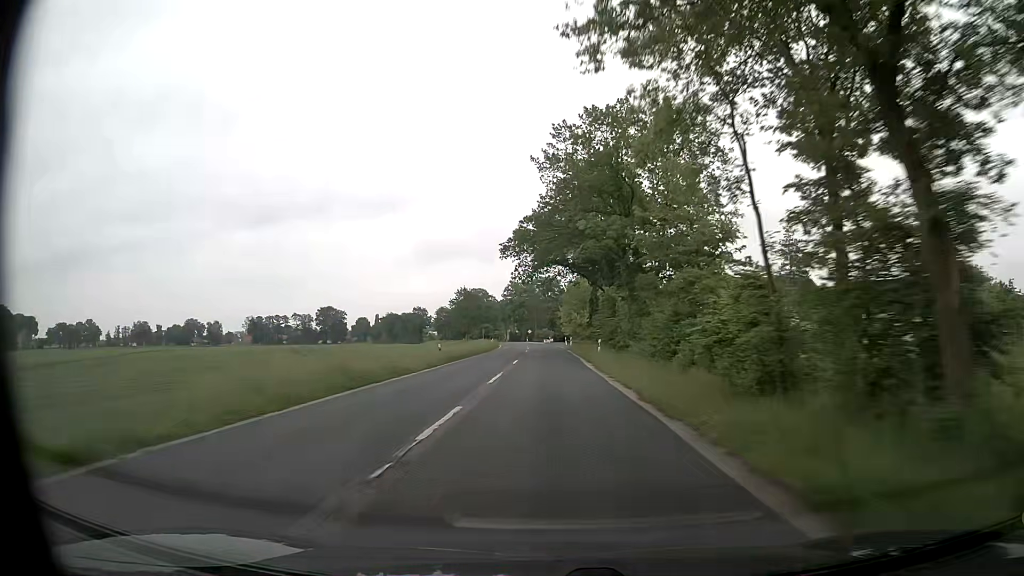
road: secondary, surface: asphalt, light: Day
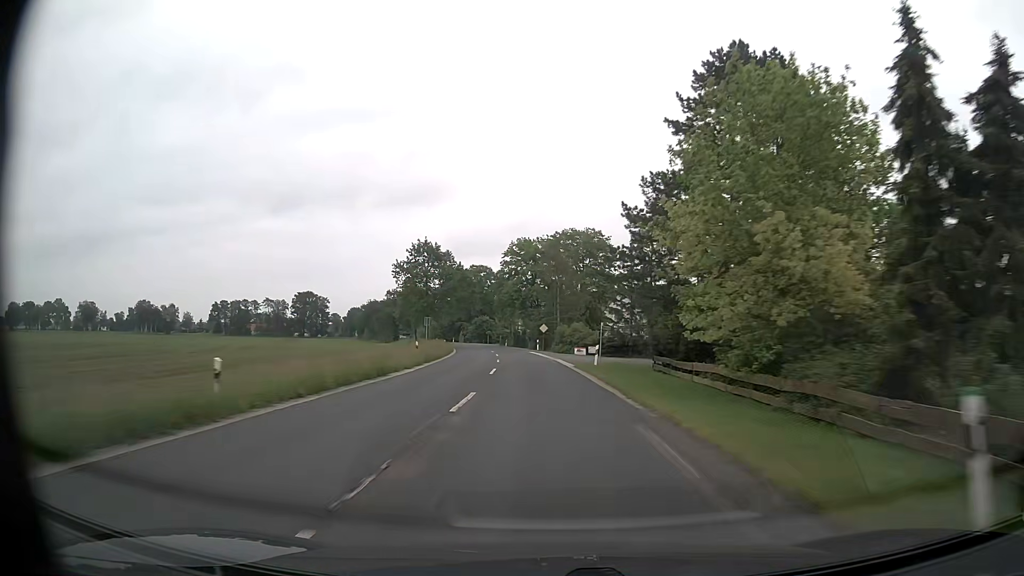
(-0.7, +78.1) m; -2°
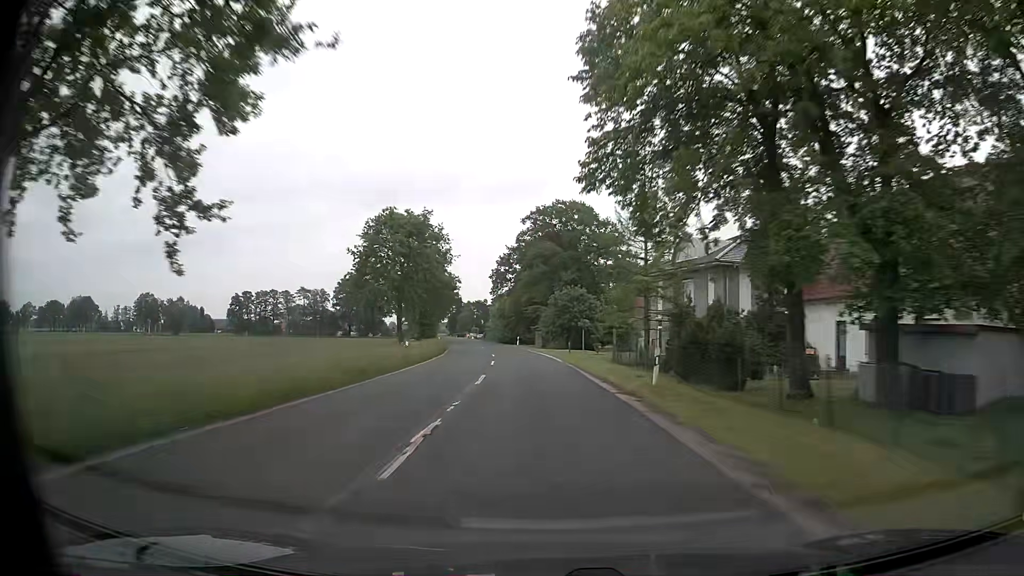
(-6.0, +78.3) m; -9°
(0, +10) (0, +20) (-1, +30) (-2, +40) (-3, +50) (-4, +60) (-5, +70) (-7, +80) (-8, +89) (-10, +99) m
